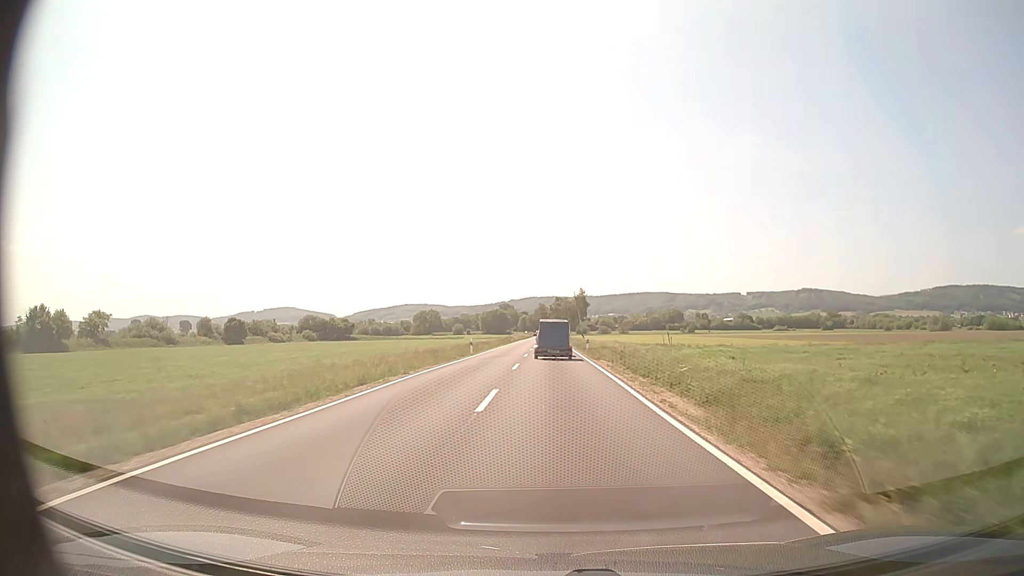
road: secondary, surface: asphalt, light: Day
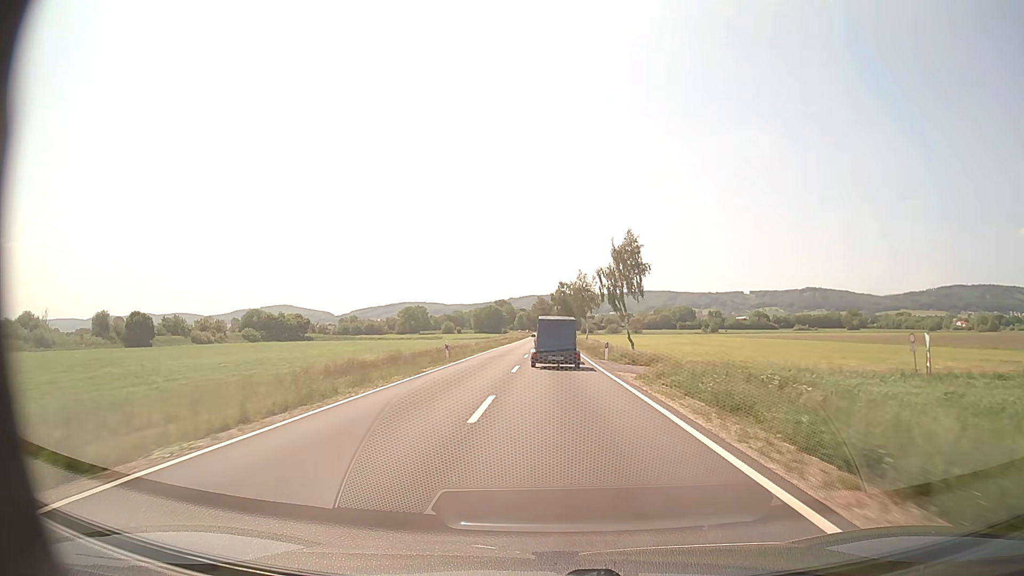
(-0.1, +61.4) m; 0°
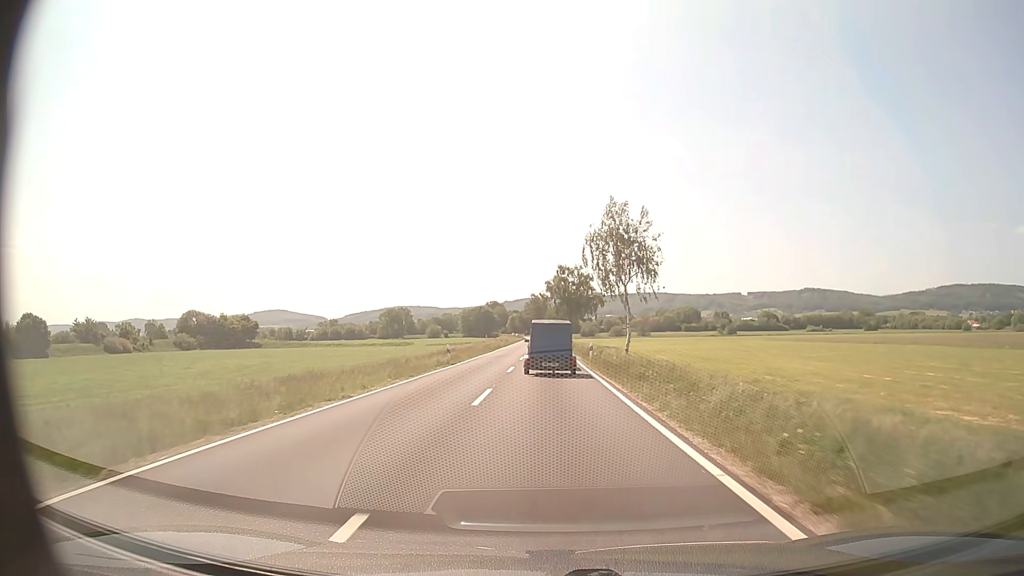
(+0.3, +45.0) m; 0°
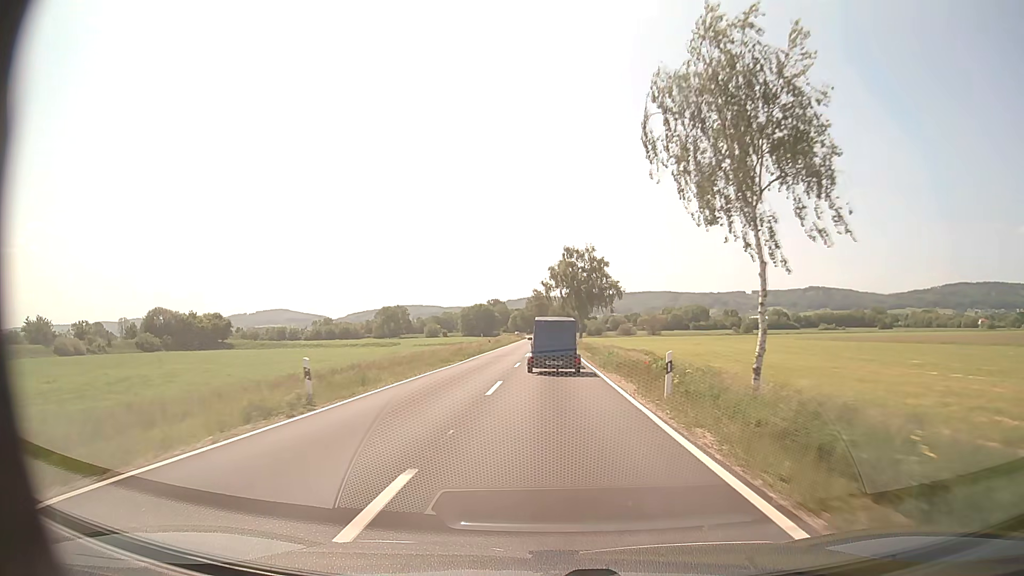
(-0.1, +22.3) m; 0°
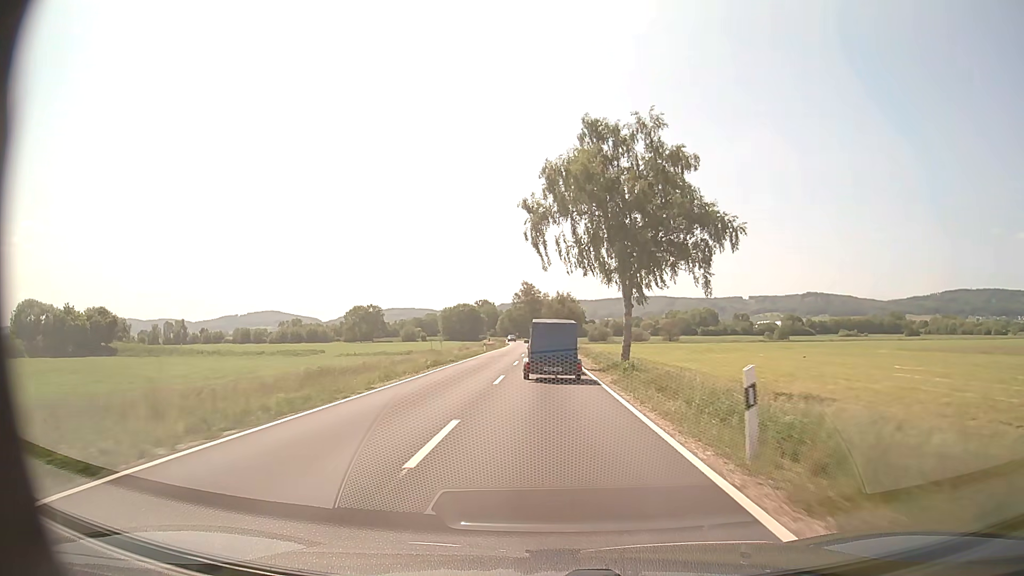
(+0.2, +56.2) m; 0°
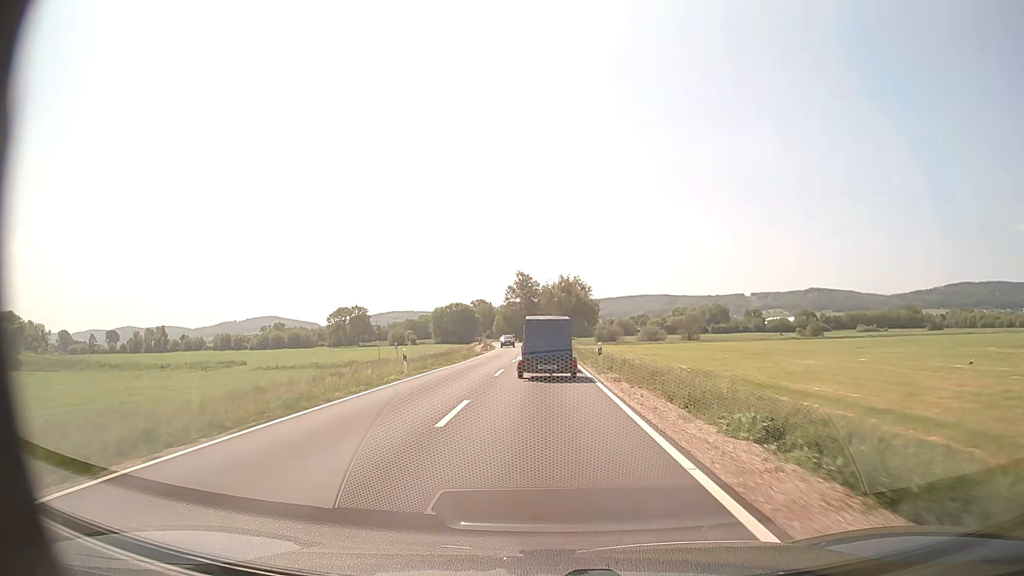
(+0.1, +33.2) m; 0°
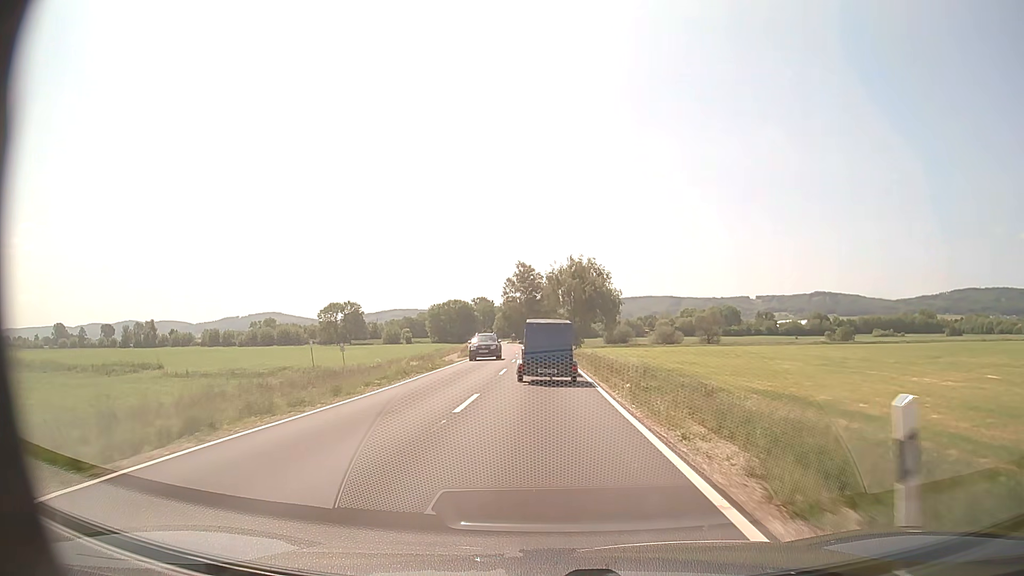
(0.0, +21.9) m; 0°
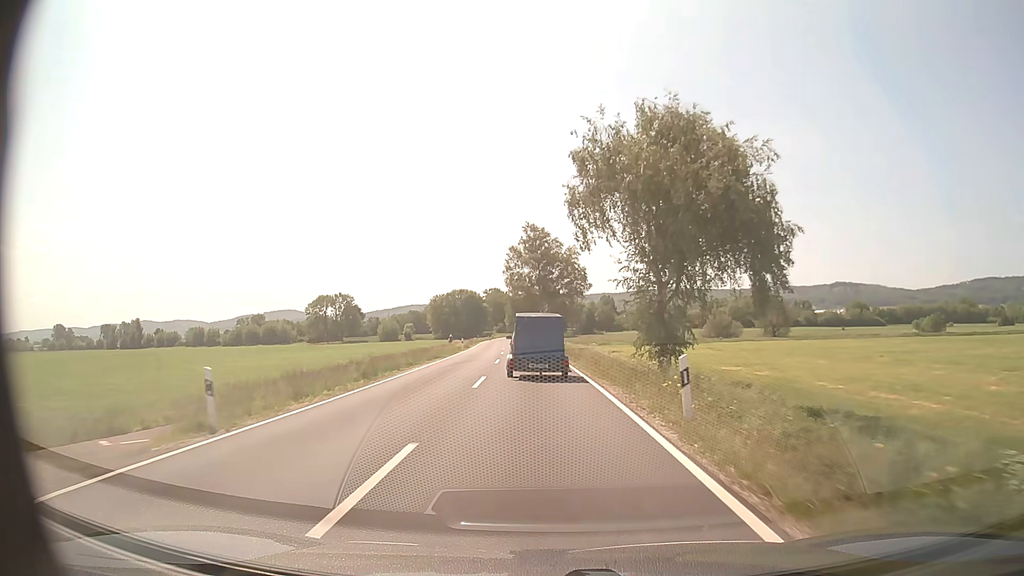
(-0.4, +44.1) m; -1°
(0, +10) (0, +20) (-1, +30) (-1, +40) (-2, +50) (-2, +60) (-3, +70) (-4, +80) (-4, +90) (-5, +100) m
